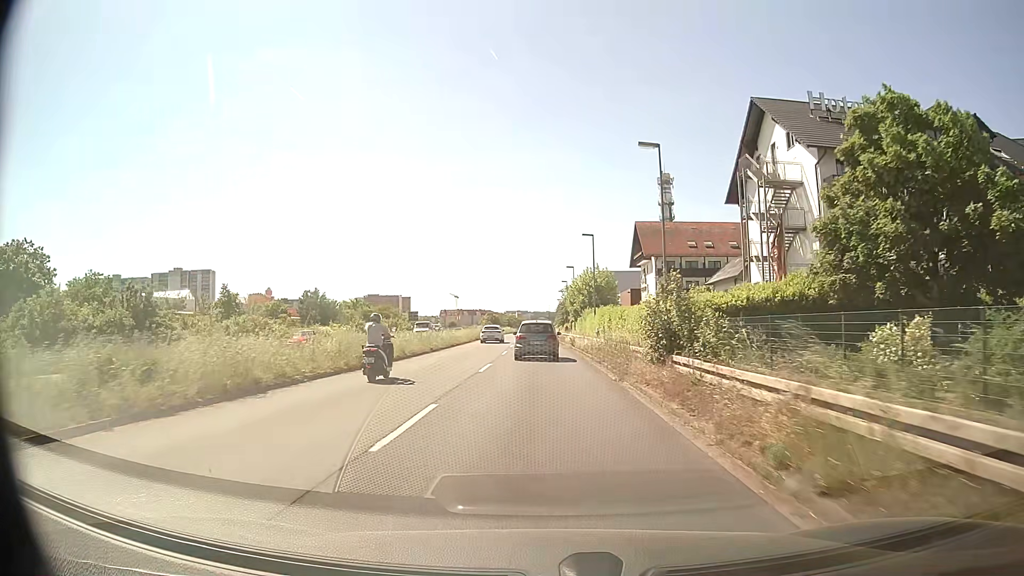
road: primary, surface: asphalt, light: Day
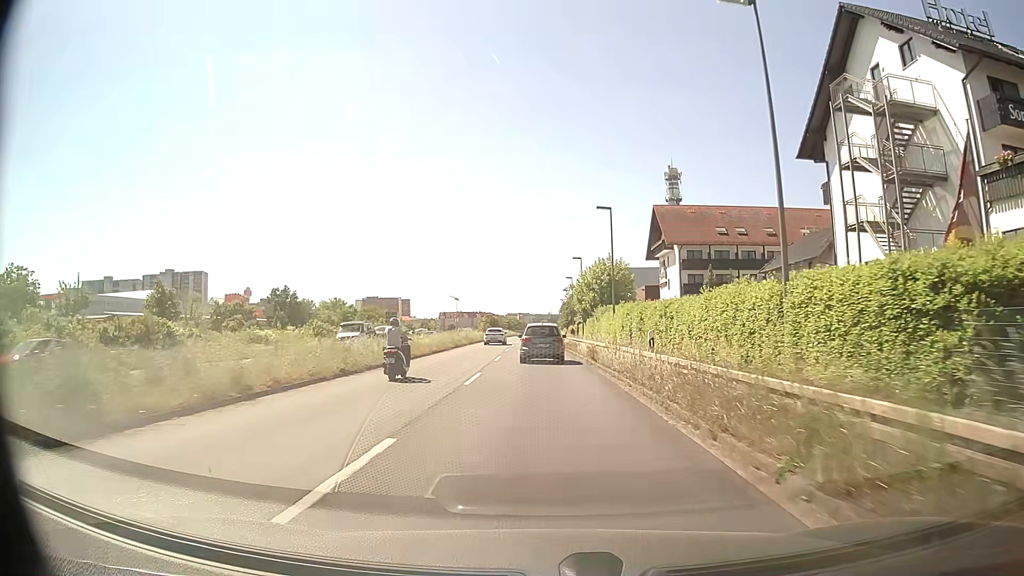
(0.0, +15.9) m; 0°
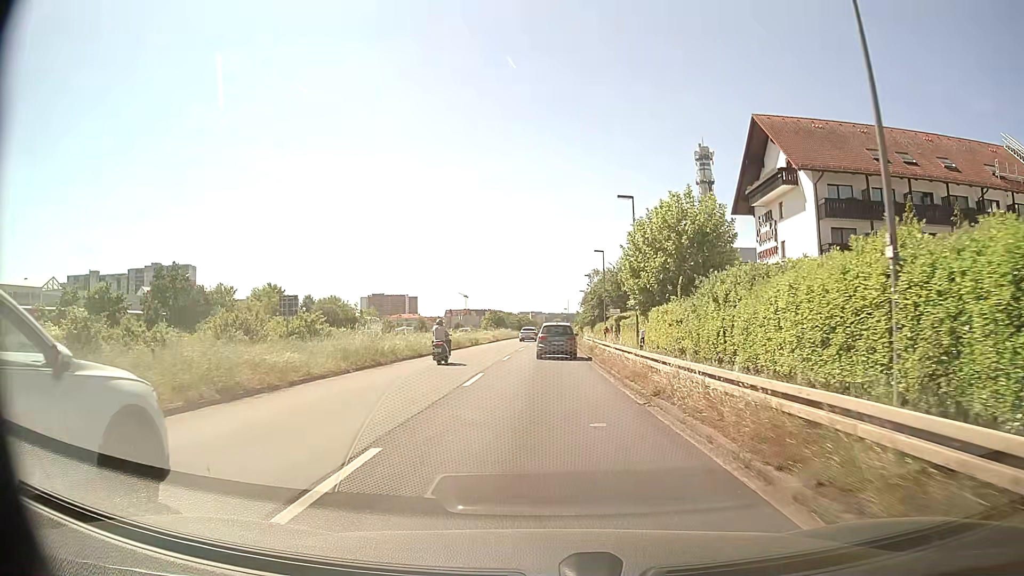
(-0.3, +38.5) m; -1°
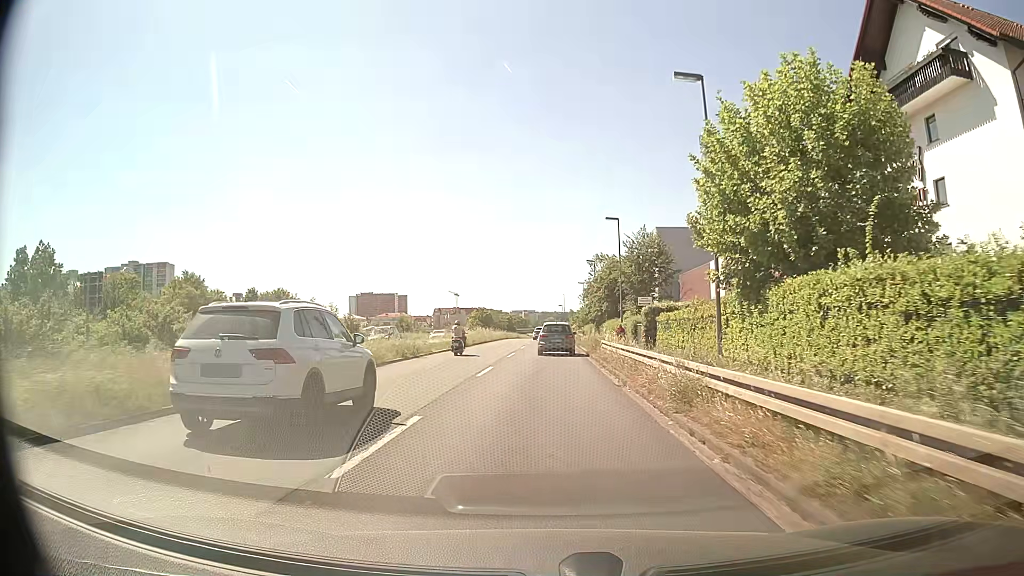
(+0.1, +22.3) m; 0°
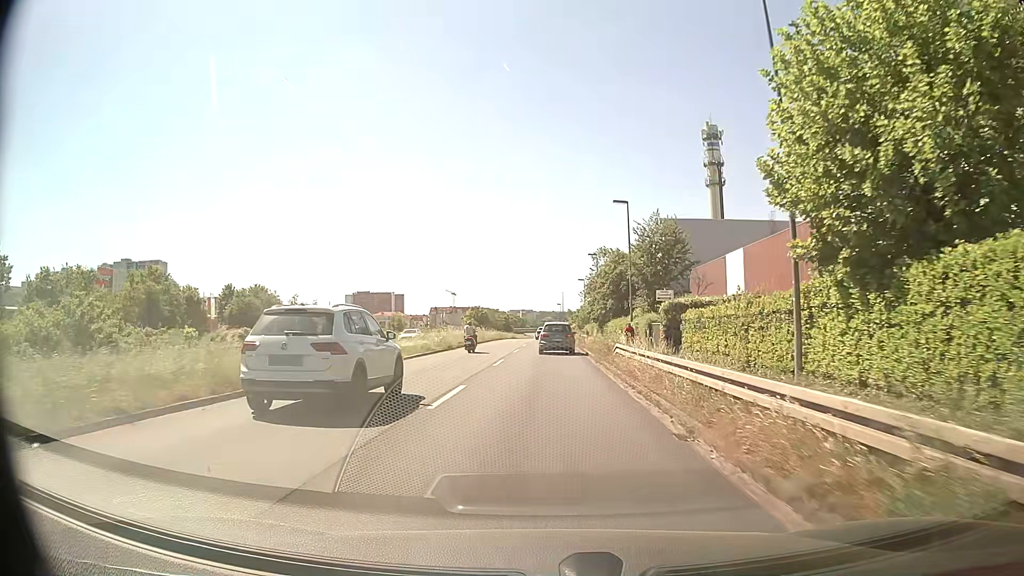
(0.0, +7.4) m; 0°
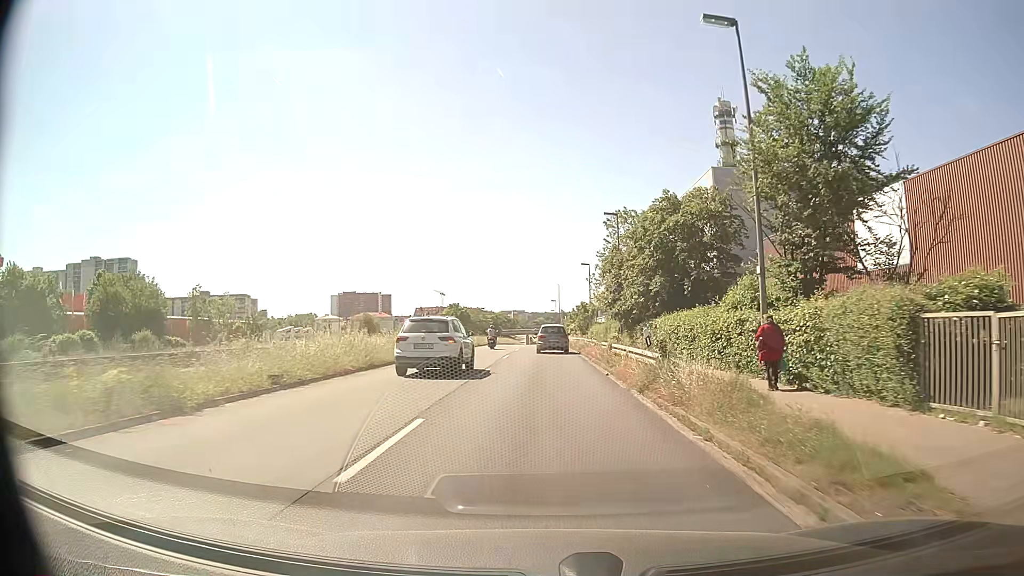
(+0.1, +29.8) m; +1°
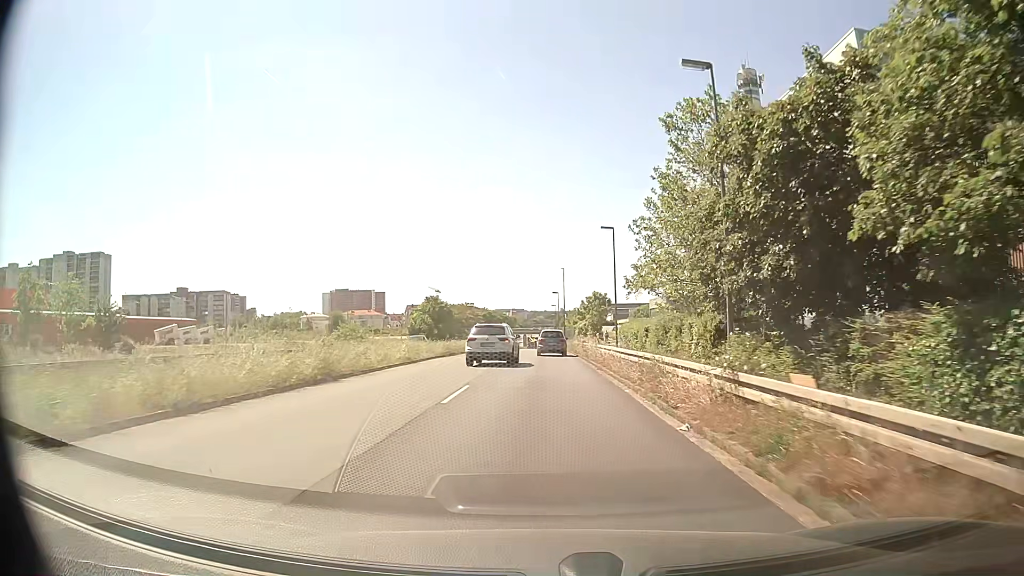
(0.0, +30.2) m; 0°
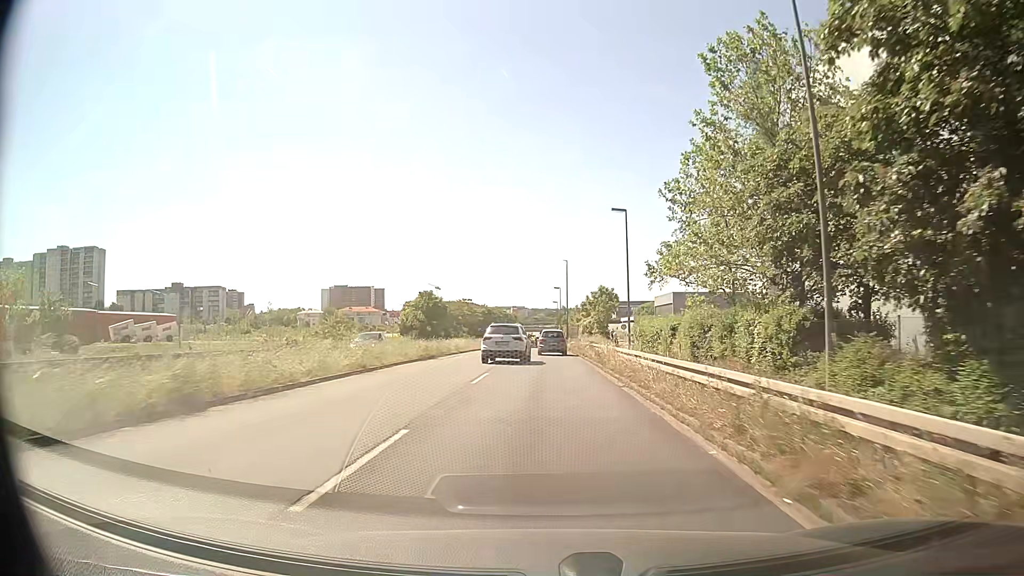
(0.0, +7.6) m; 0°
(0, +10) (0, +20) (0, +30) (0, +40) (0, +50) (0, +60) (0, +70) (0, +80) (0, +90) (0, +100) m
